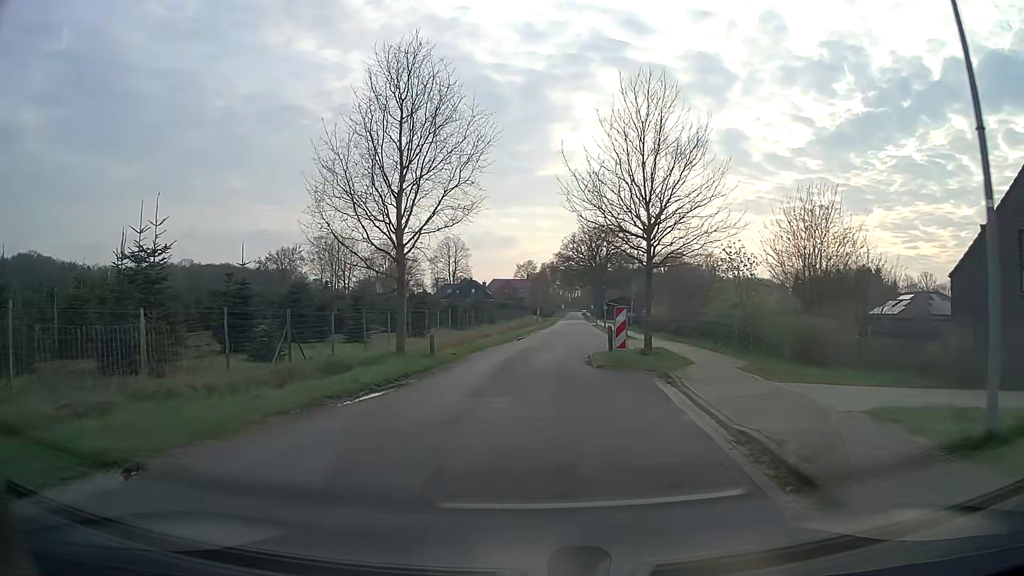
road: residential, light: Day
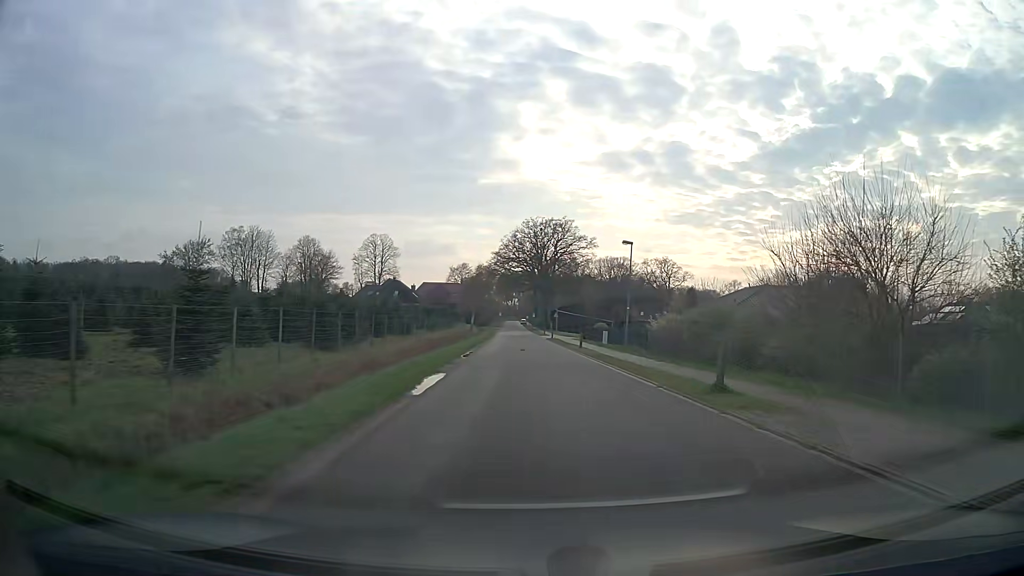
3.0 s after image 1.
(+0.2, +24.5) m; +6°
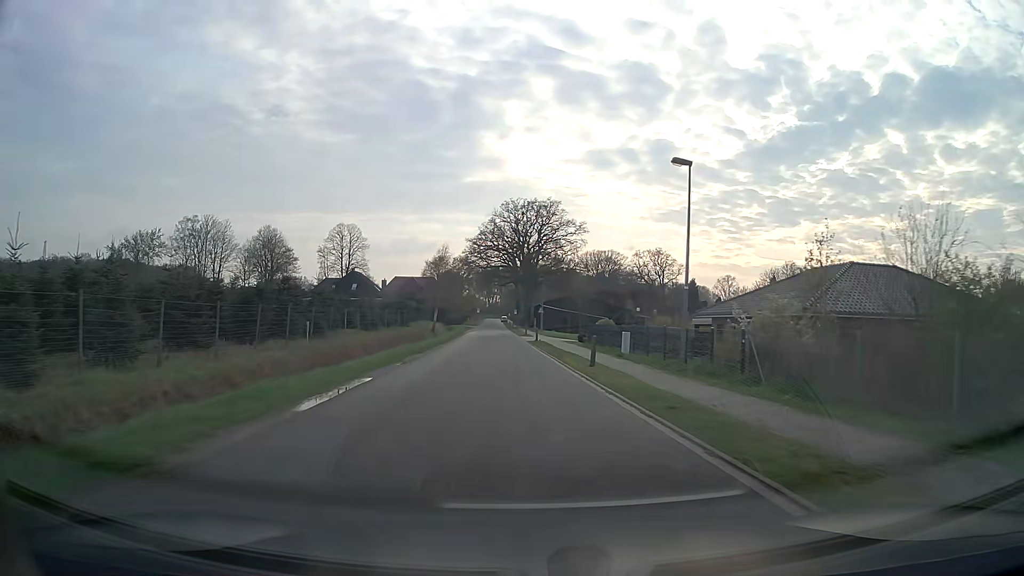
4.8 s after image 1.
(+0.5, +18.8) m; +1°
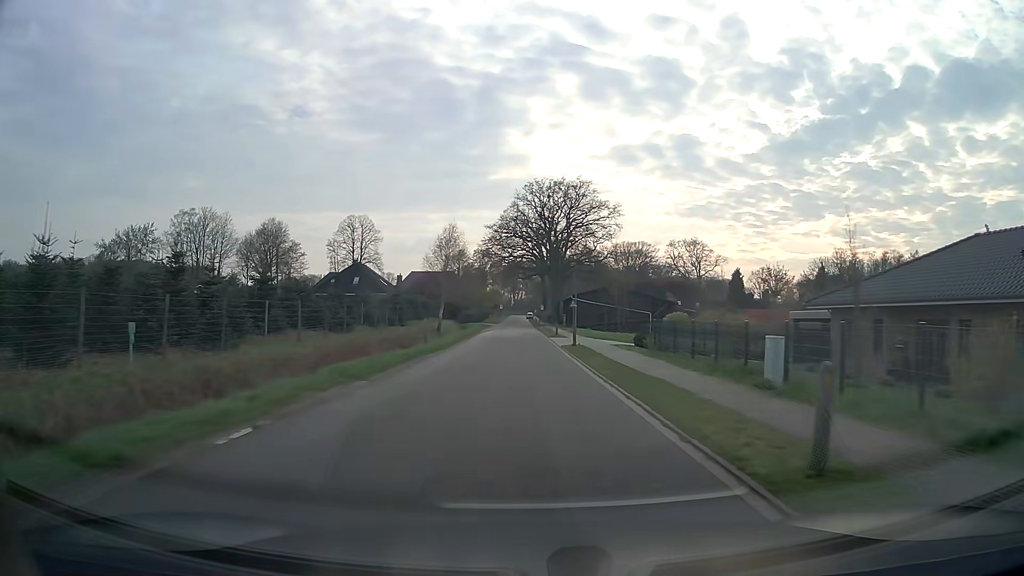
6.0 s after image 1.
(-0.3, +14.7) m; -2°
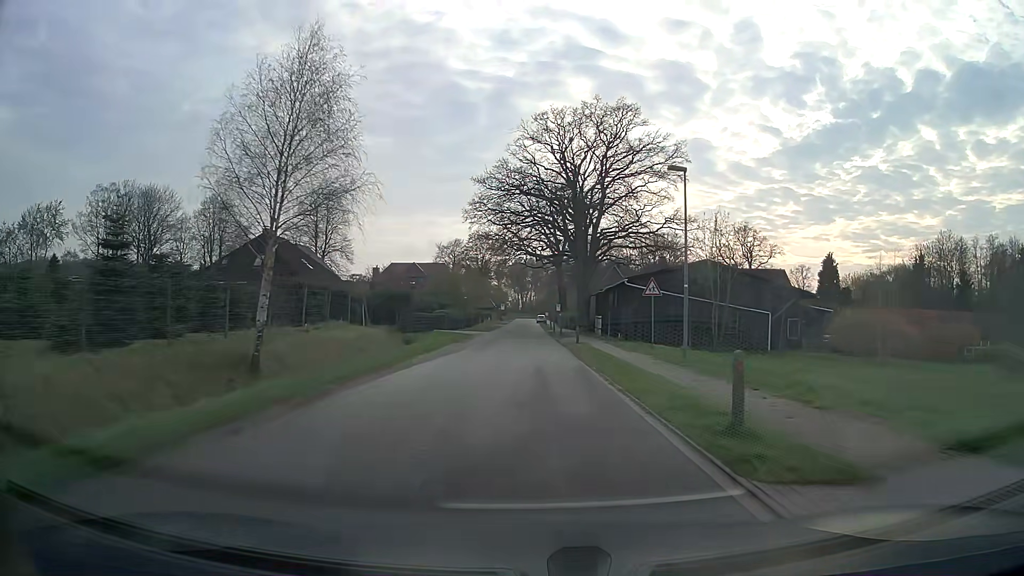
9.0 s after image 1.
(-0.4, +39.1) m; -1°
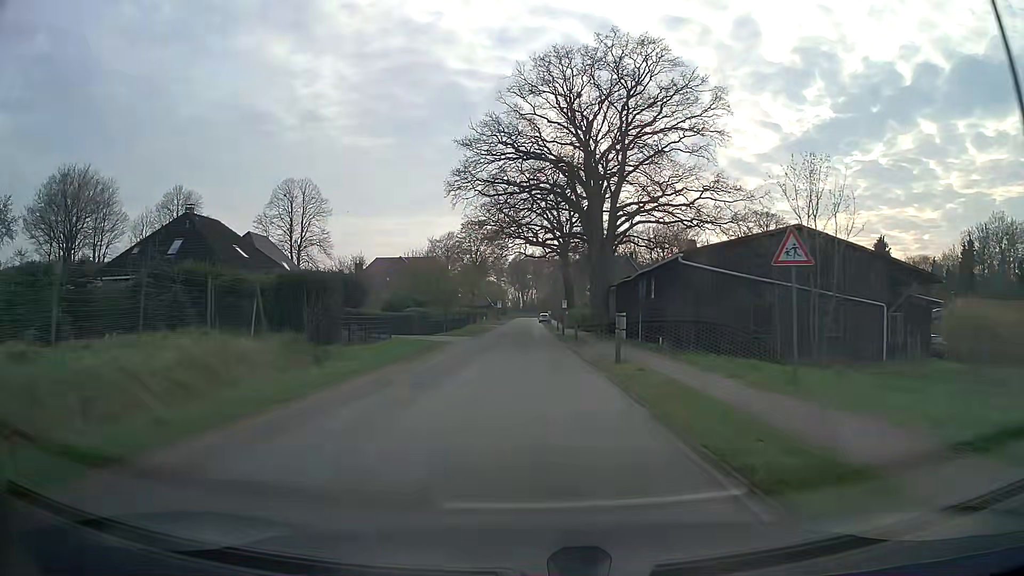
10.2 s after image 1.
(0.0, +15.4) m; 0°
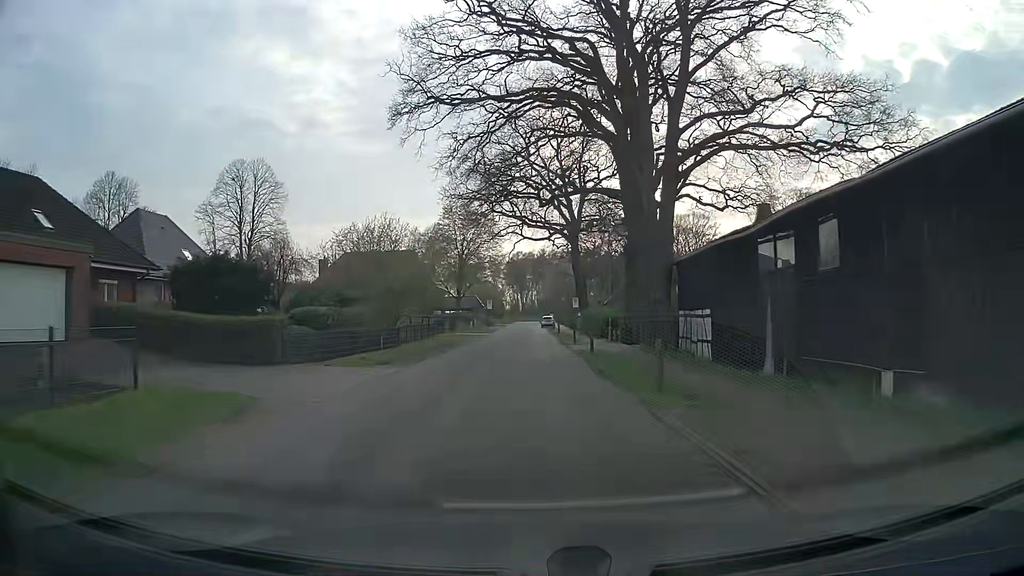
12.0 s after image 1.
(+0.1, +22.6) m; 0°
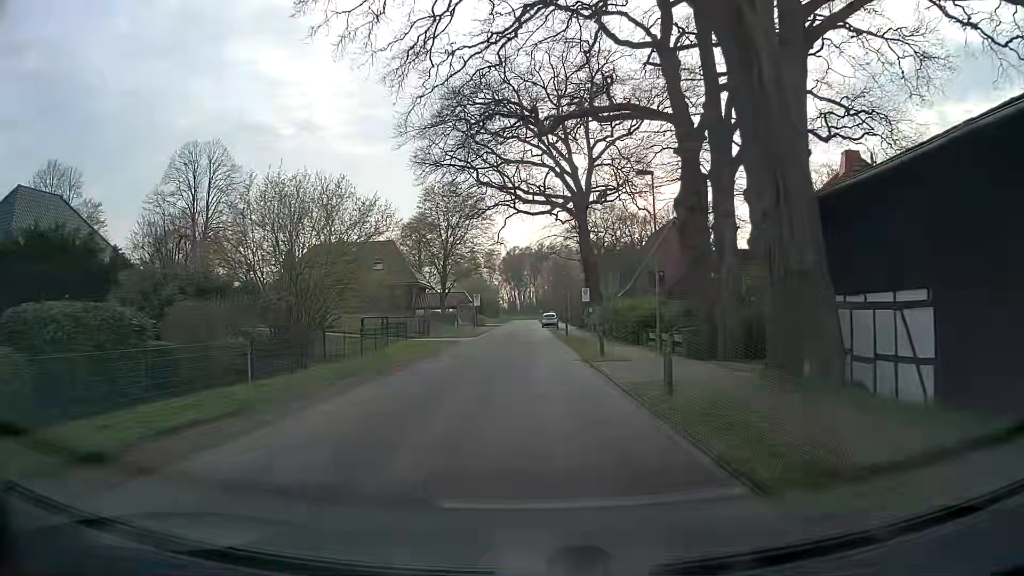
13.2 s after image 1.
(0.0, +14.8) m; 0°
(0, +10) (0, +20) (0, +30) (-1, +40) (-1, +50) (-2, +60) (-2, +70) (-2, +80) (-1, +90) (-1, +100) m
